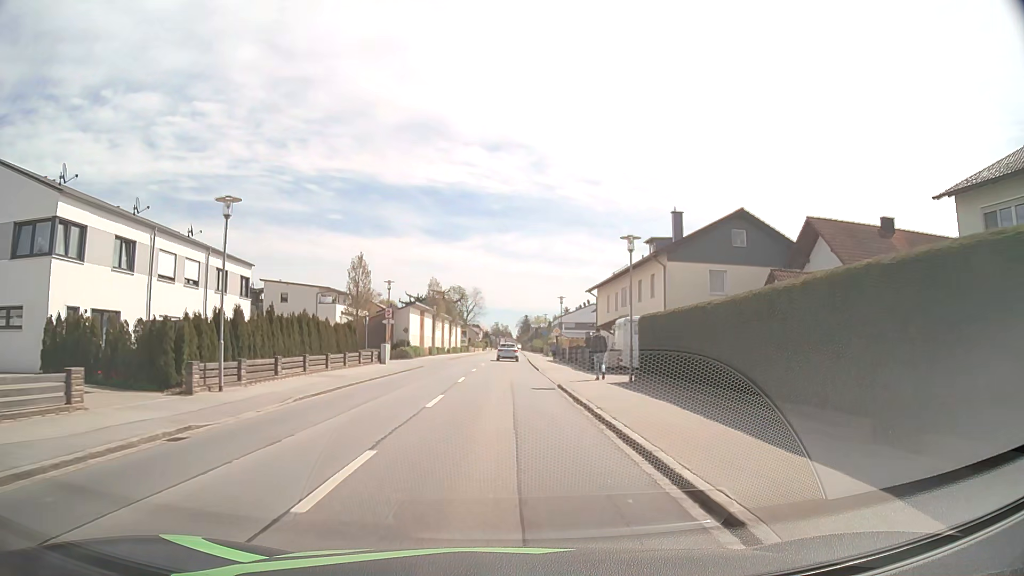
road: primary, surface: asphalt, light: Day
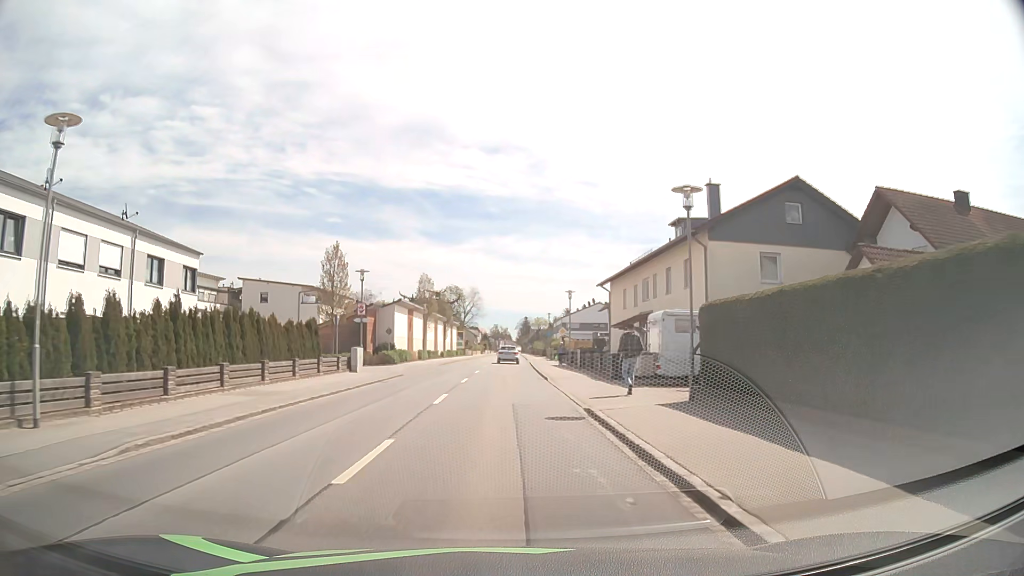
(0.0, +7.7) m; 0°
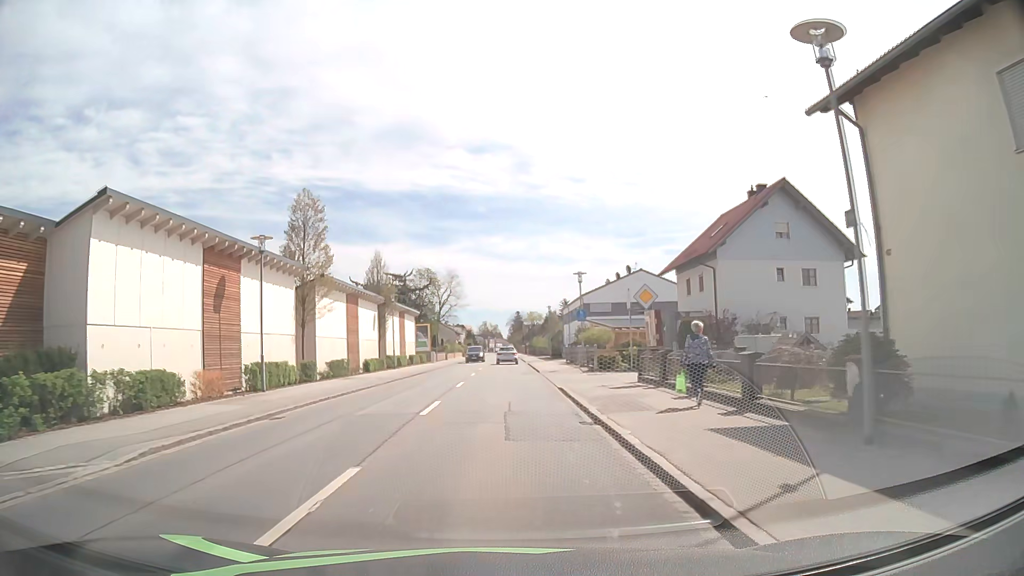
(+0.2, +38.4) m; +1°
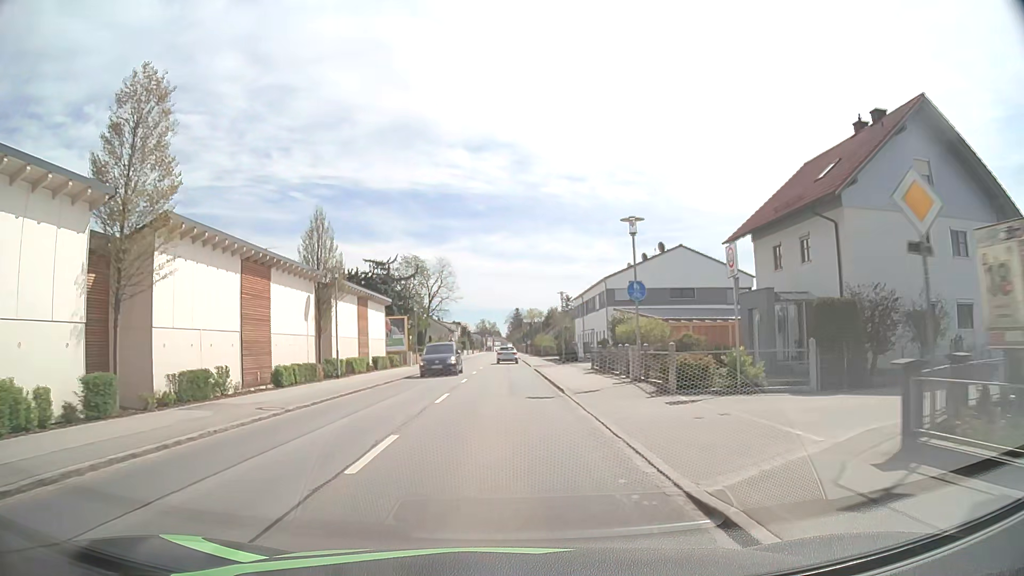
(+0.1, +15.2) m; +1°
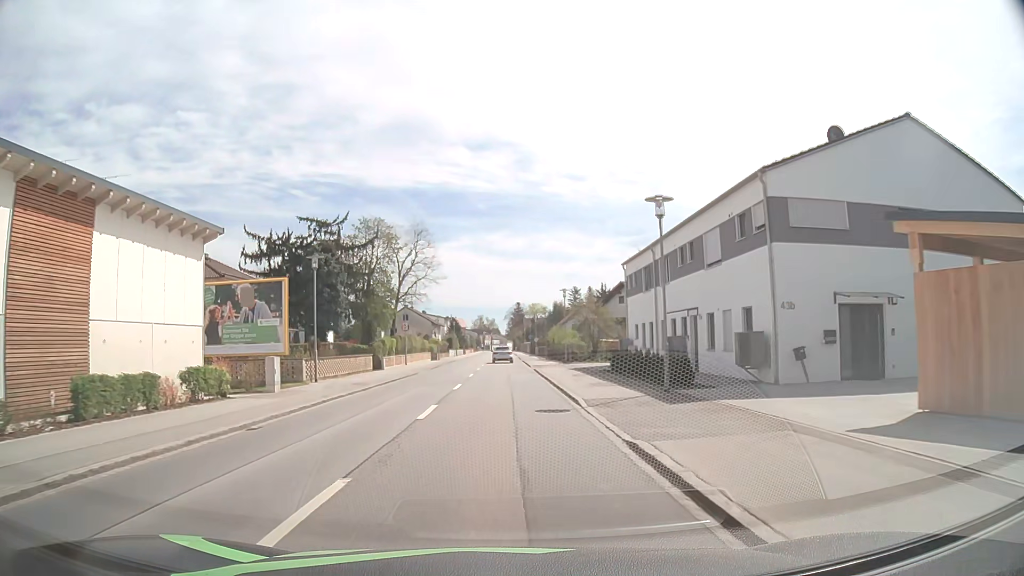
(-0.2, +30.3) m; 0°
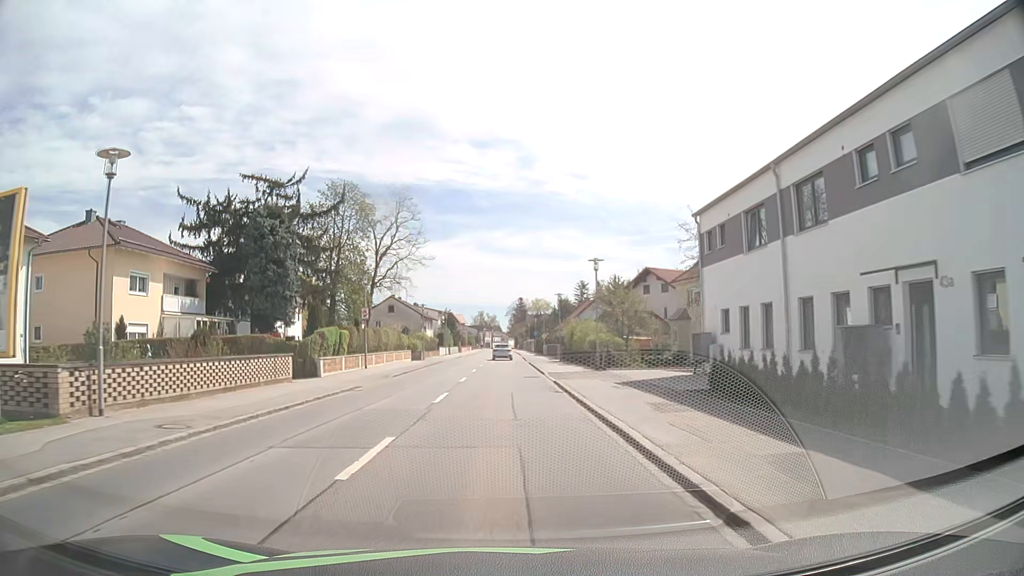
(0.0, +15.2) m; 0°
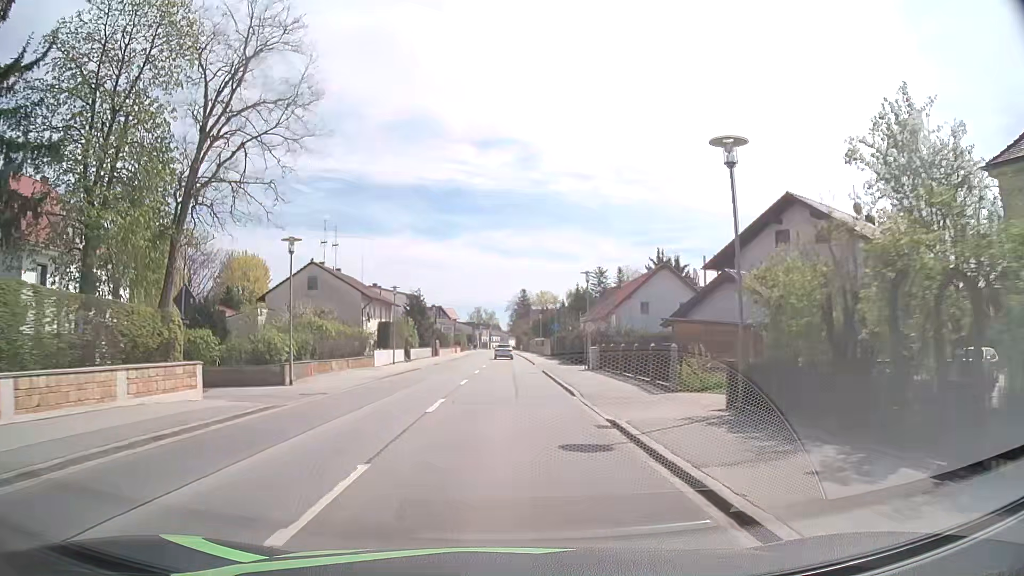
(-0.2, +38.4) m; 0°
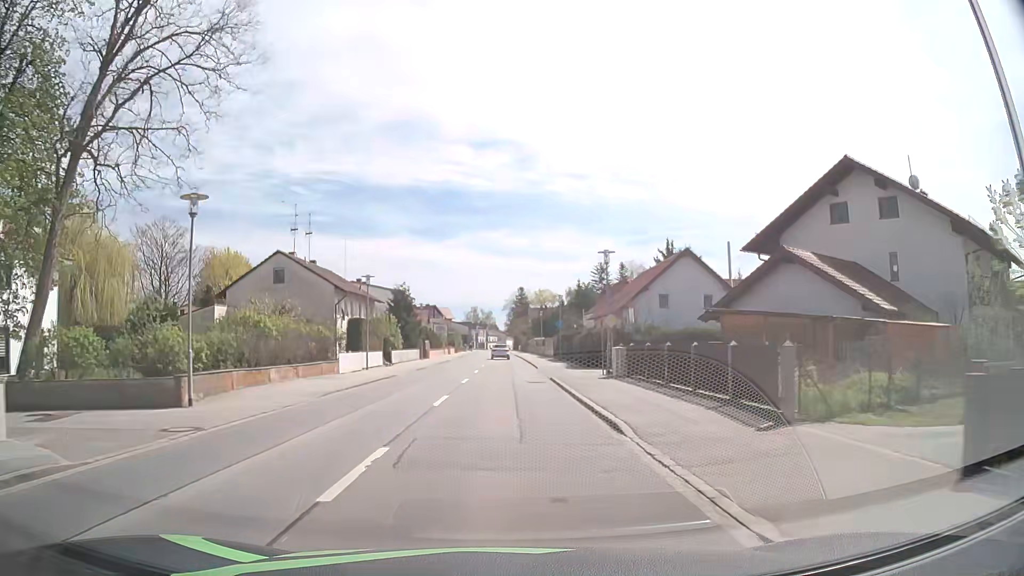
(0.0, +7.7) m; 0°
(0, +10) (0, +20) (0, +30) (0, +40) (0, +50) (0, +60) (0, +70) (0, +80) (-1, +90) (-1, +100) m
